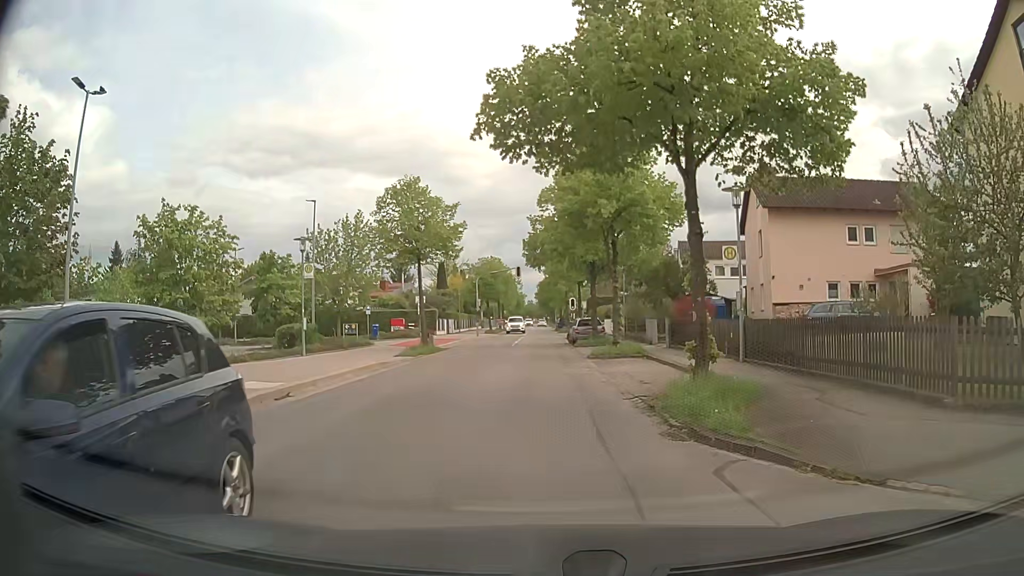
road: residential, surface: asphalt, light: Day
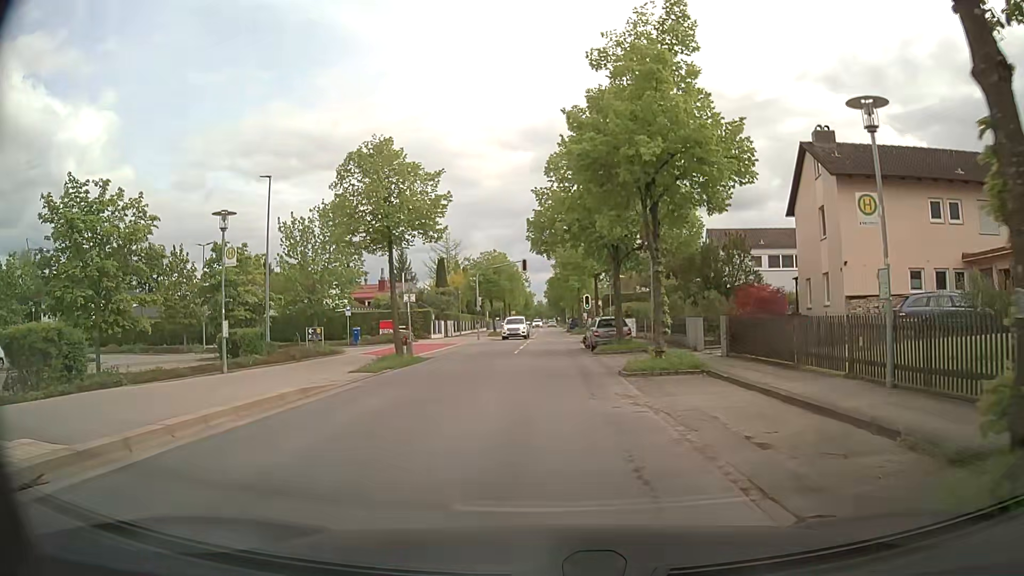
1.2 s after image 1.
(0.0, +7.6) m; -1°
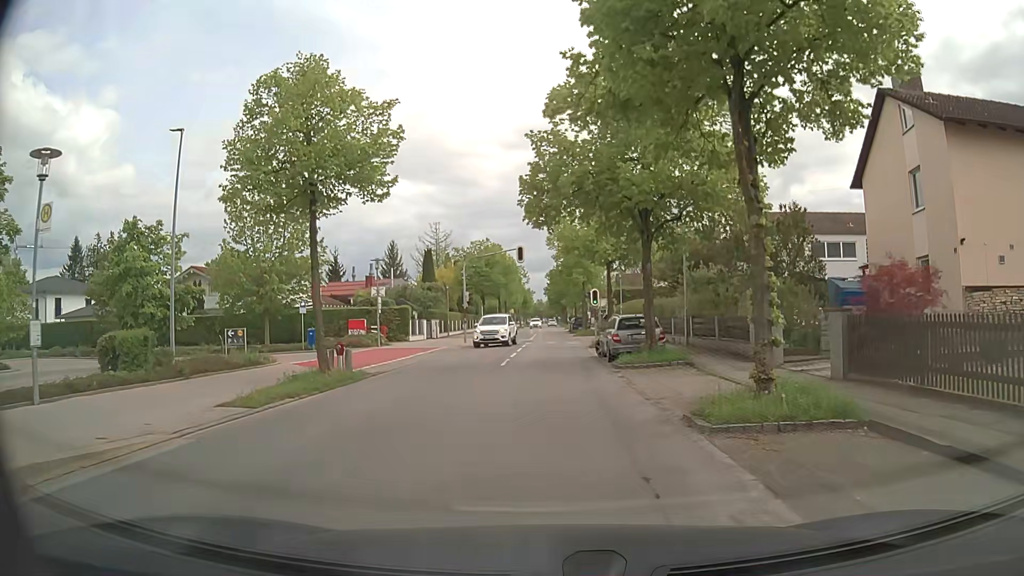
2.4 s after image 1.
(0.0, +8.2) m; 0°
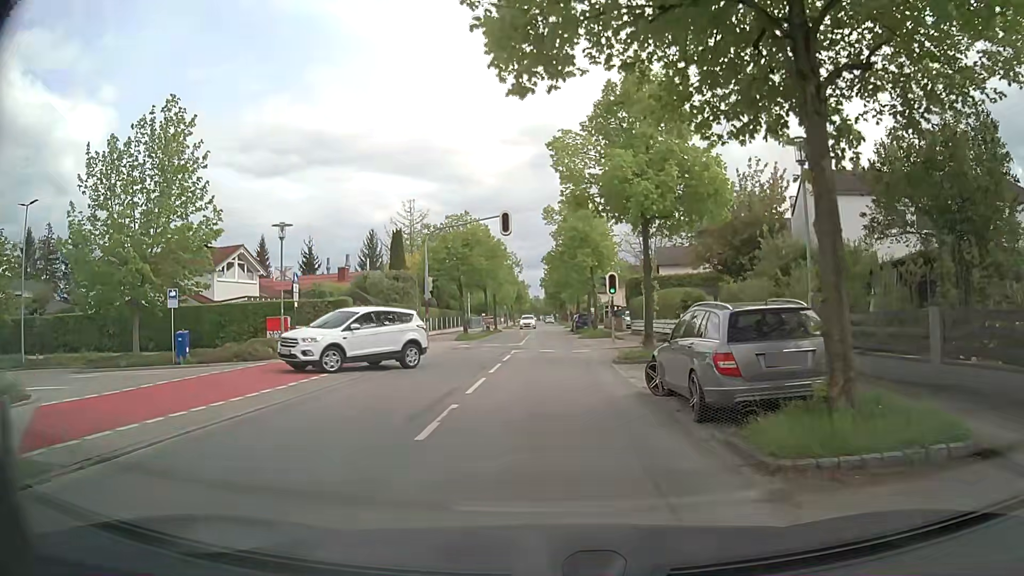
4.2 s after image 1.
(-0.1, +12.8) m; -1°
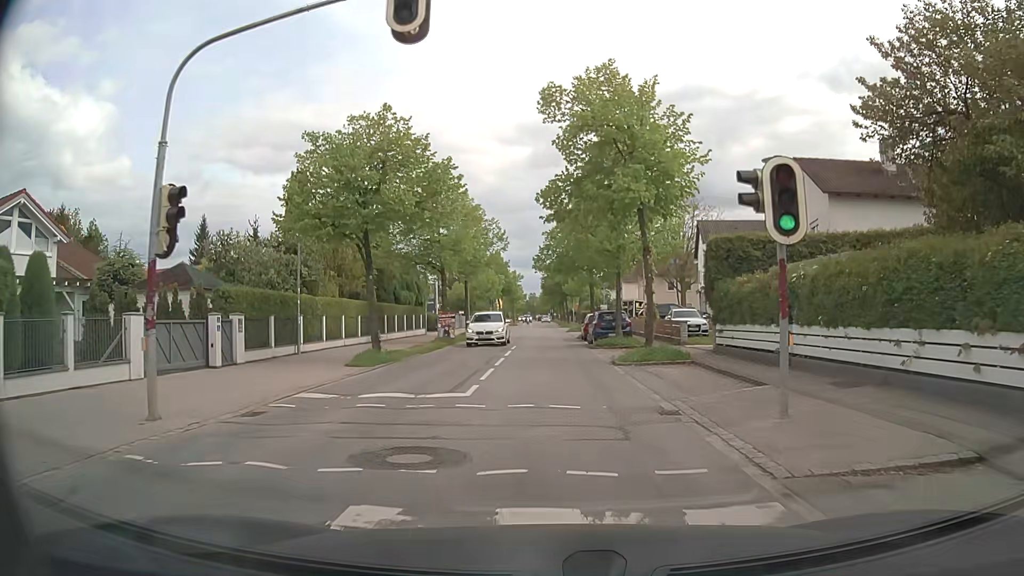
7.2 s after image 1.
(+0.2, +21.9) m; +1°
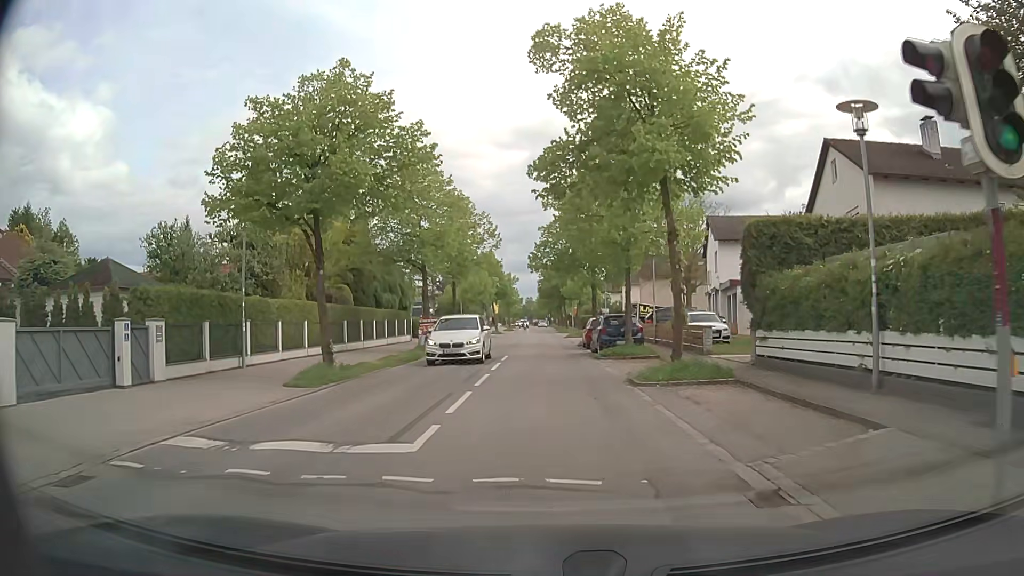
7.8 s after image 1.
(0.0, +4.4) m; -1°
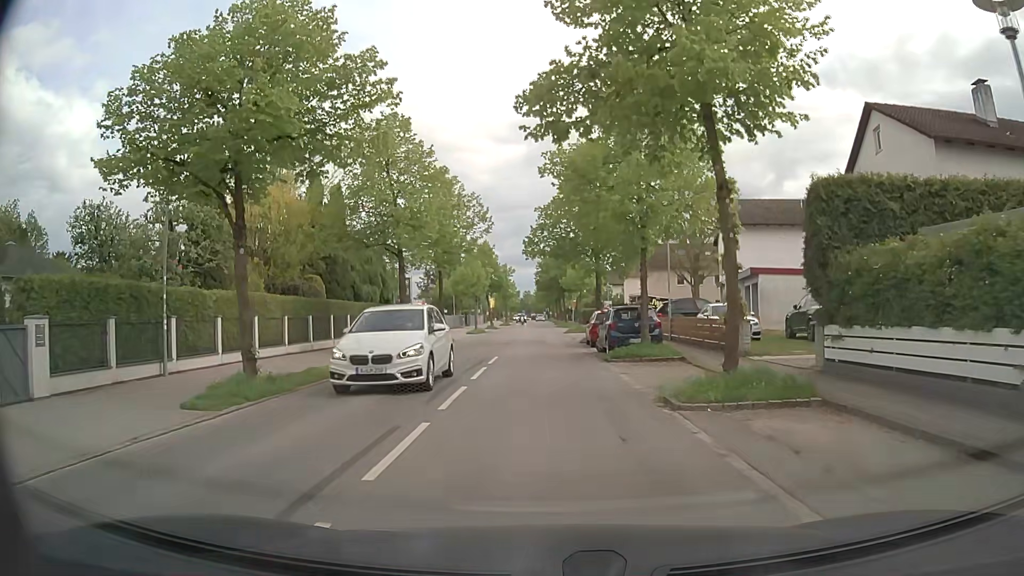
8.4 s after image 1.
(0.0, +4.4) m; 0°
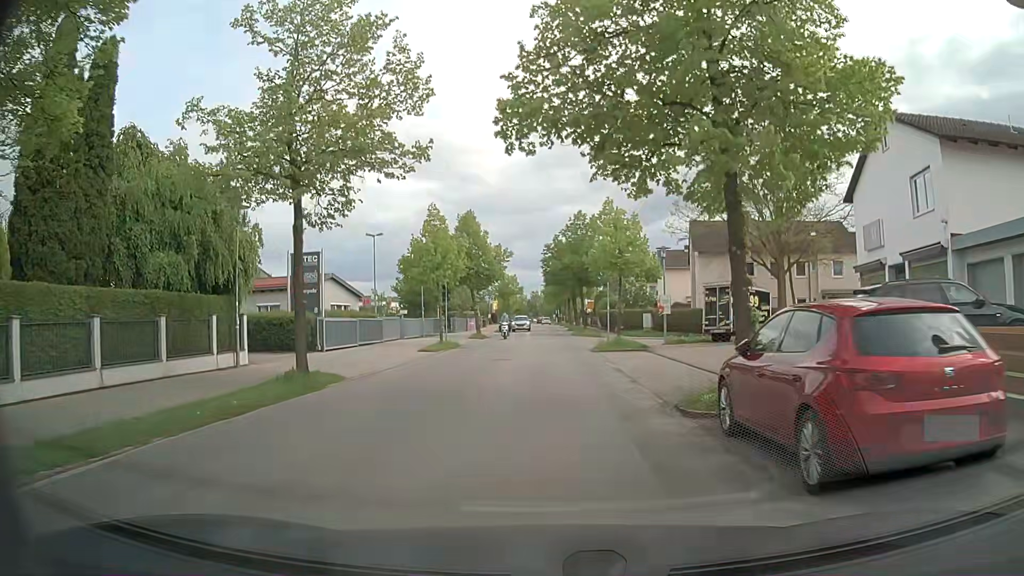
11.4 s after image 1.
(+0.1, +22.2) m; 0°
(0, +10) (0, +20) (0, +30) (0, +40) (+1, +50) (+1, +60) (+1, +70) (+1, +80) (+1, +90) (+1, +100) m
